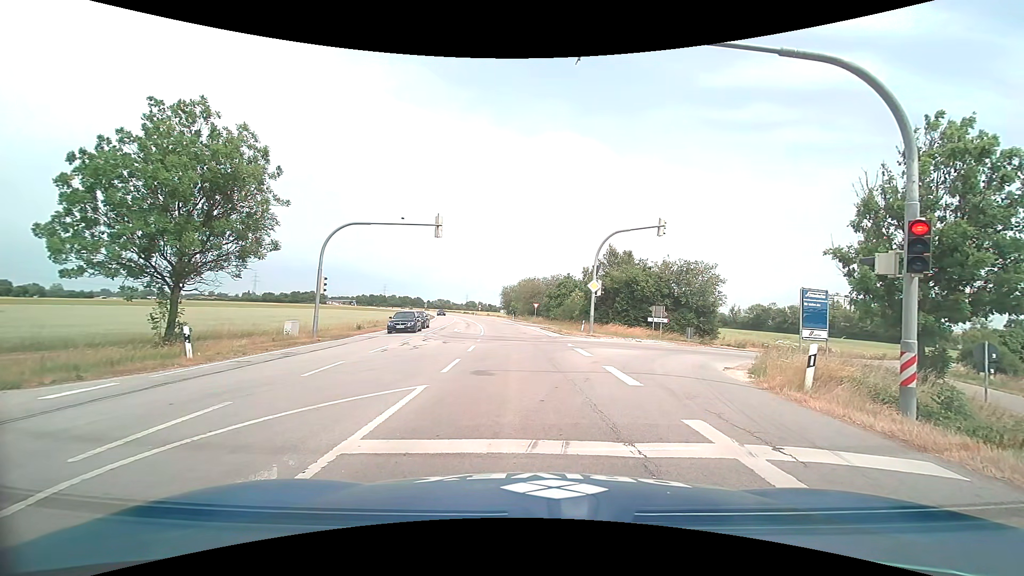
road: primary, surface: asphalt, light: Day
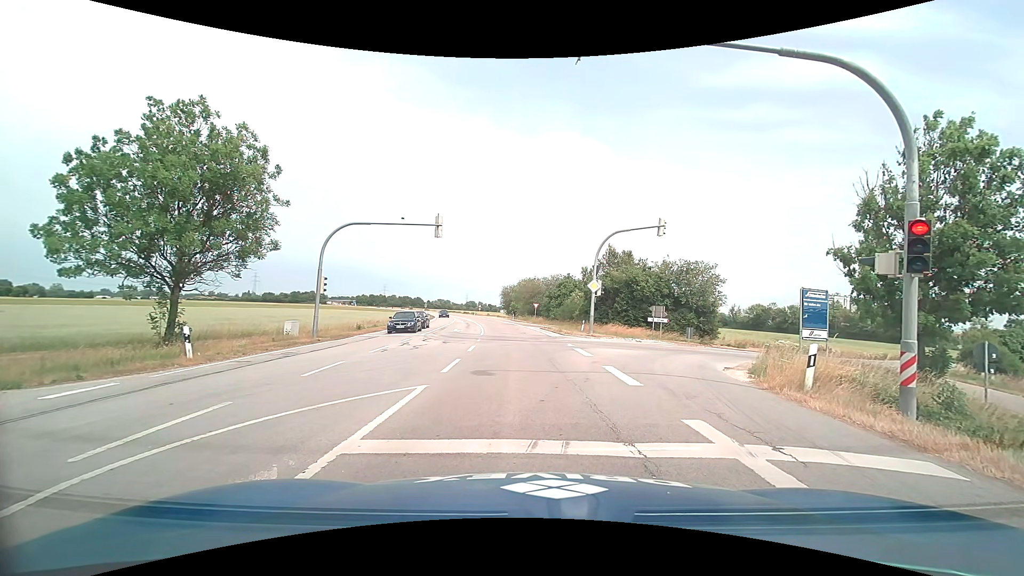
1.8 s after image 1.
(0.0, 0.0) m; 0°
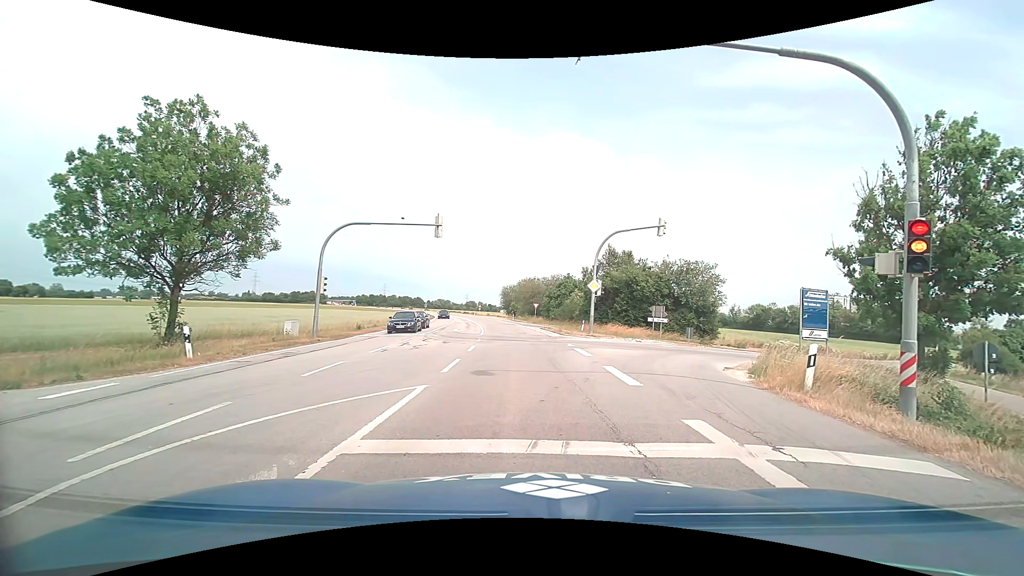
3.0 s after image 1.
(0.0, 0.0) m; 0°
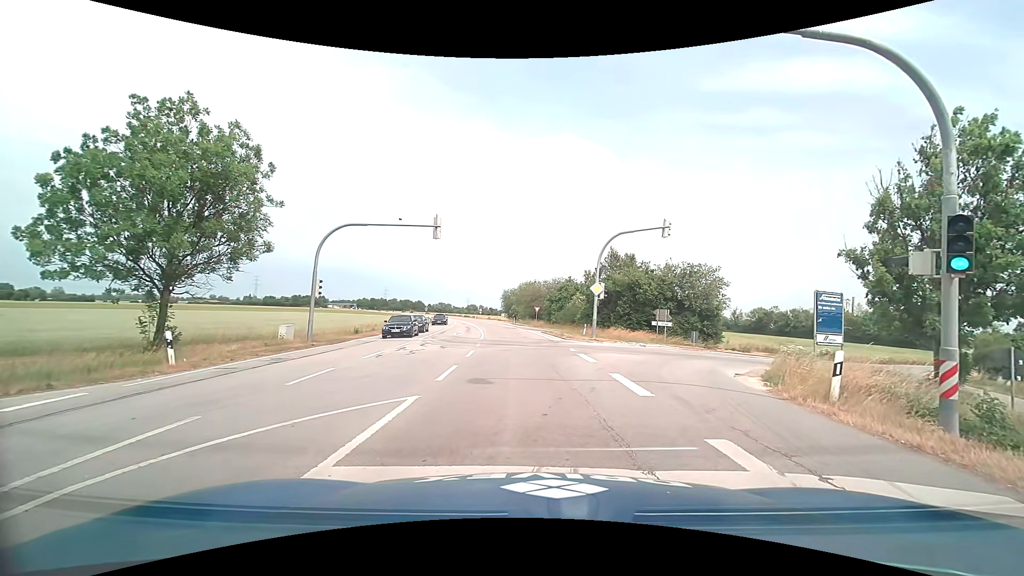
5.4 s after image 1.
(0.0, +0.8) m; 0°
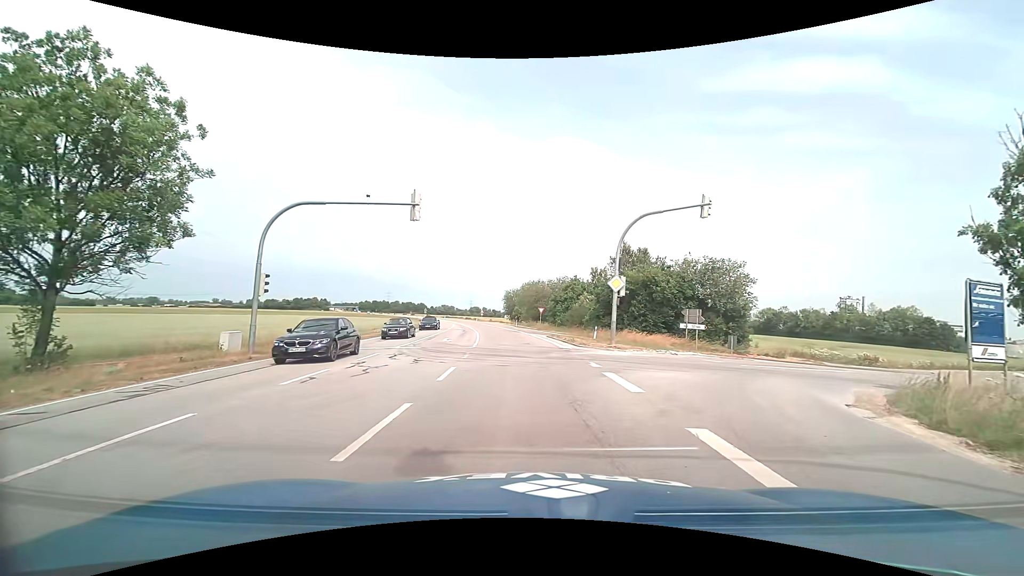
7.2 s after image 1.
(-0.2, +5.9) m; -2°
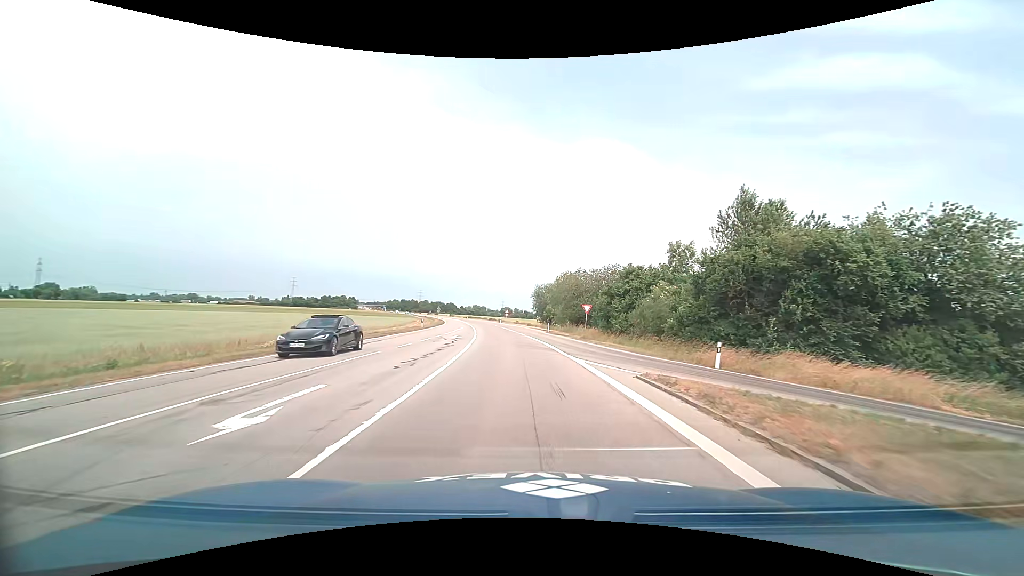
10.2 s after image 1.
(-0.6, +23.9) m; -4°
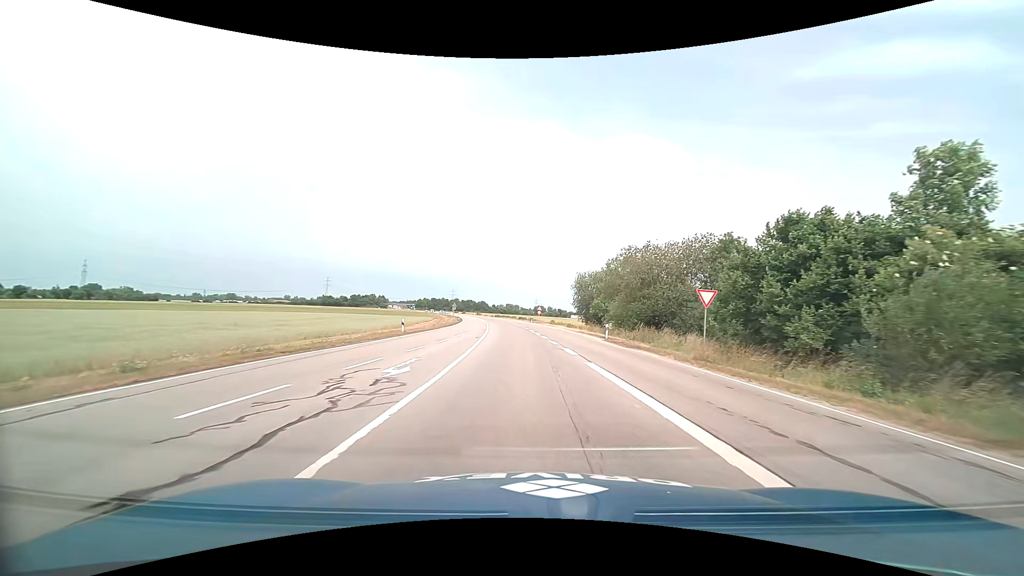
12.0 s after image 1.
(-0.8, +22.6) m; -3°
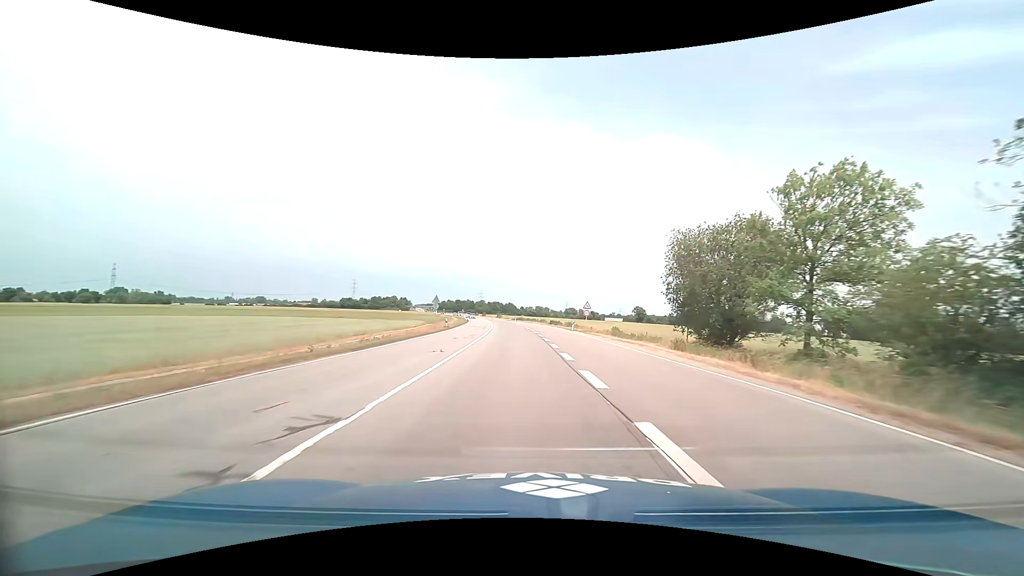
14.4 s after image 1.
(-1.1, +38.4) m; -3°
(0, +10) (0, +20) (-1, +30) (-1, +40) (-2, +50) (-3, +60) (-3, +70) (-4, +80) (-5, +90) (-6, +100) m
